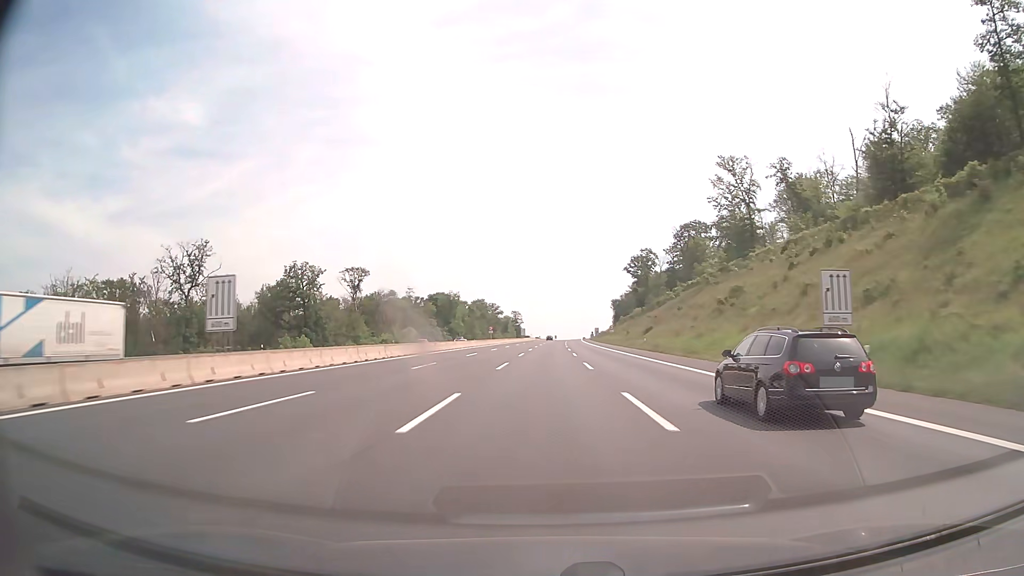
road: motorway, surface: asphalt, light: Day
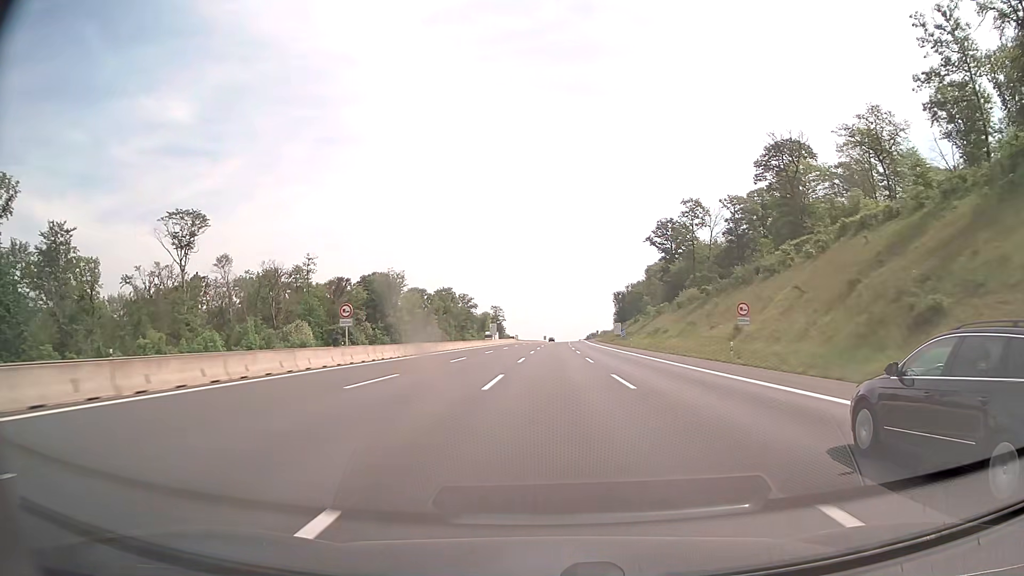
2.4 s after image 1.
(+0.7, +82.4) m; +1°
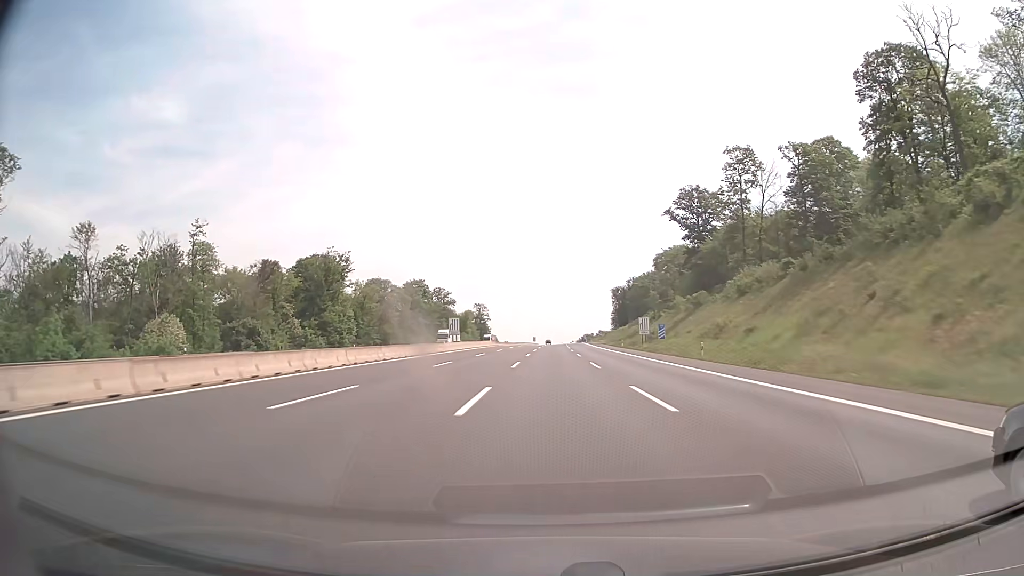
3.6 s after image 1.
(+0.4, +41.3) m; +1°
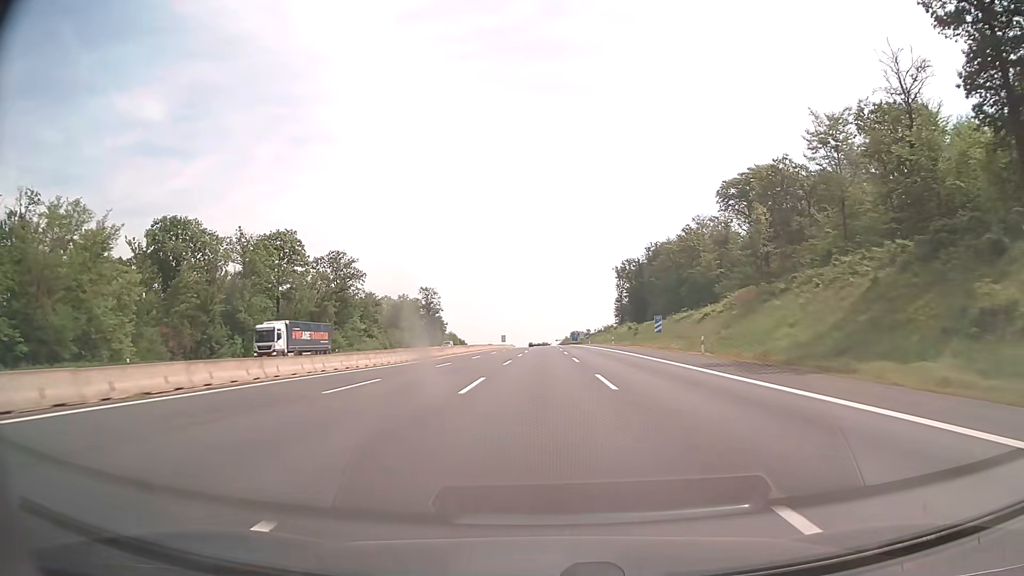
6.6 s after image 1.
(+1.9, +103.1) m; +2°
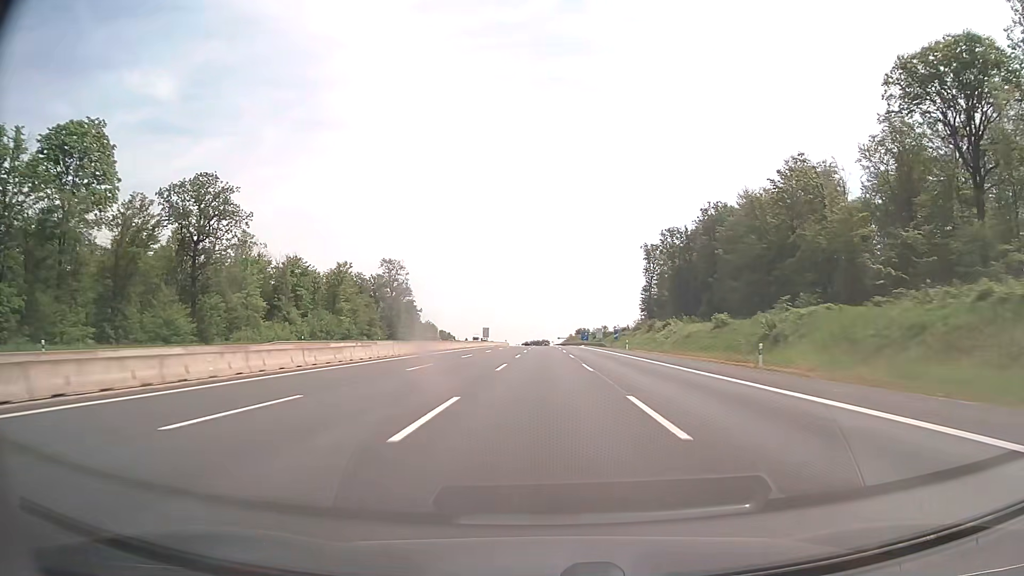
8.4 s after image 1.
(0.0, +61.8) m; 0°
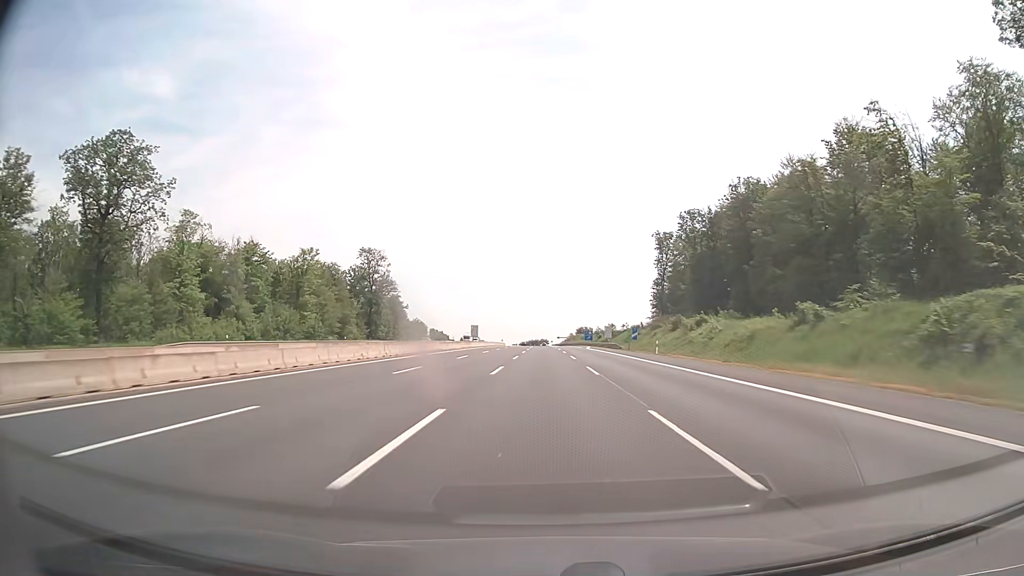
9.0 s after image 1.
(0.0, +20.7) m; 0°
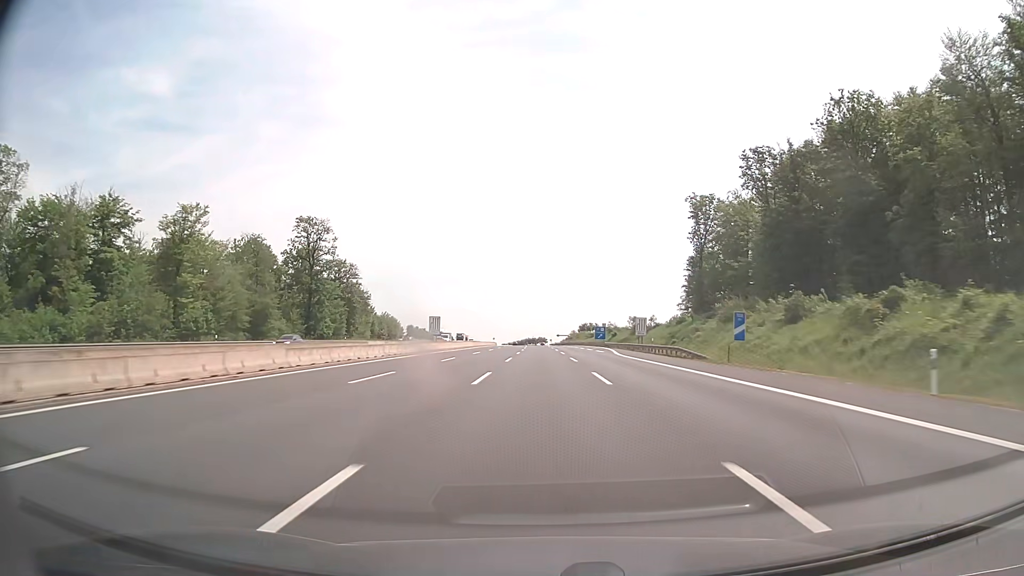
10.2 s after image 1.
(+0.1, +41.3) m; 0°
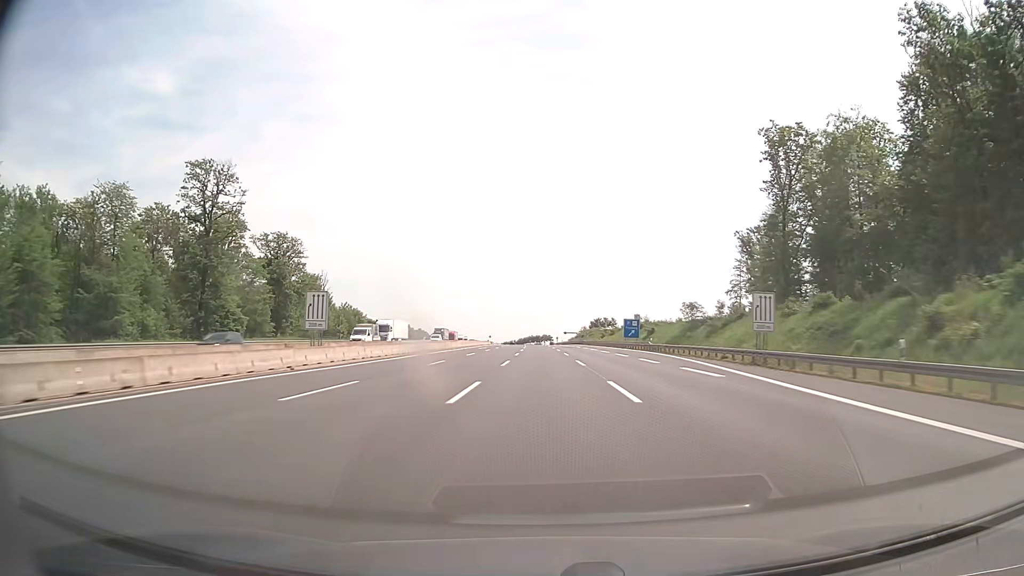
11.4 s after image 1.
(-0.1, +41.4) m; 0°
(0, +10) (0, +20) (0, +30) (0, +40) (0, +50) (0, +60) (0, +70) (0, +80) (0, +90) (-1, +100) m
